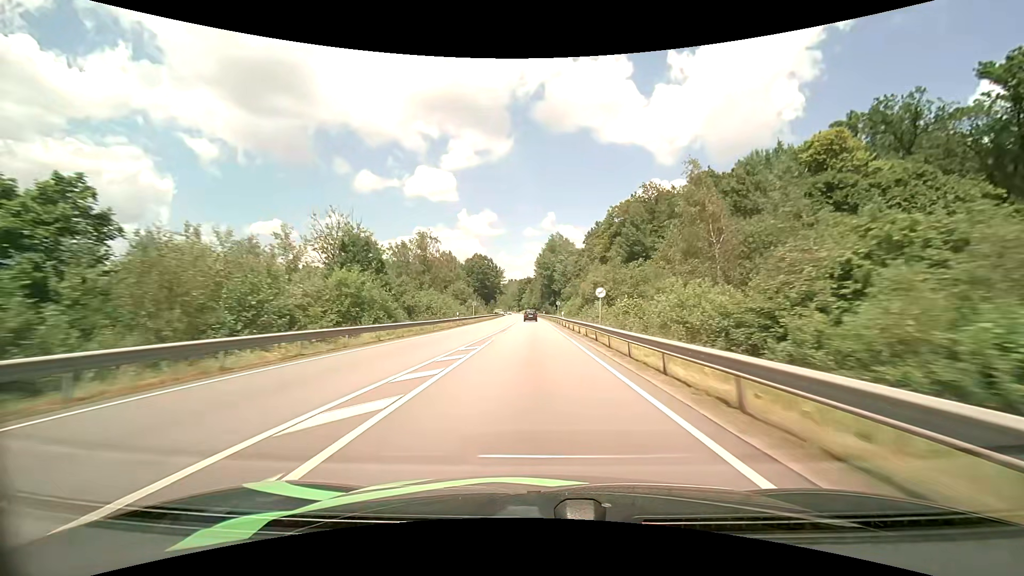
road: primary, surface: asphalt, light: Day
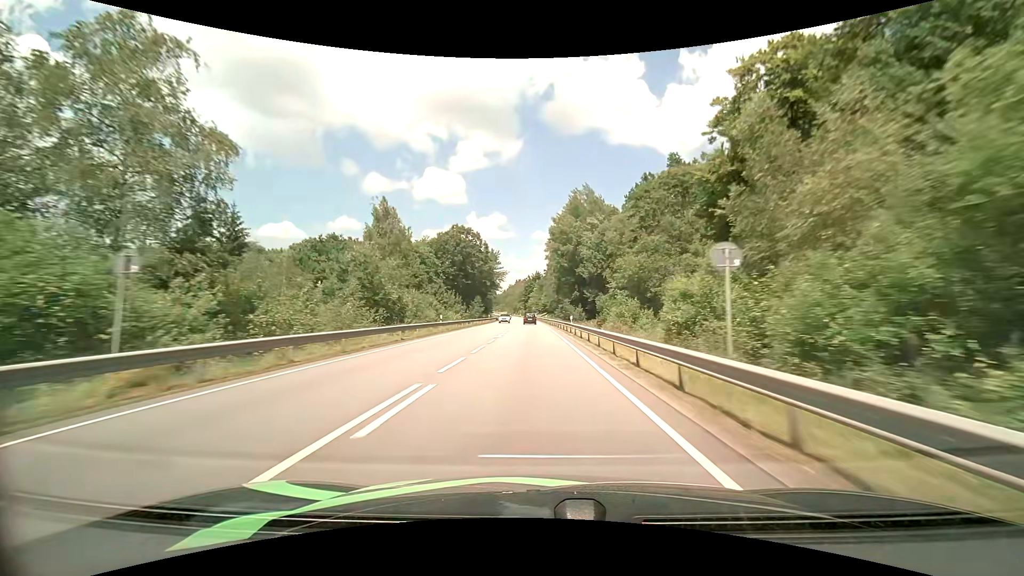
(-0.5, +62.0) m; -1°
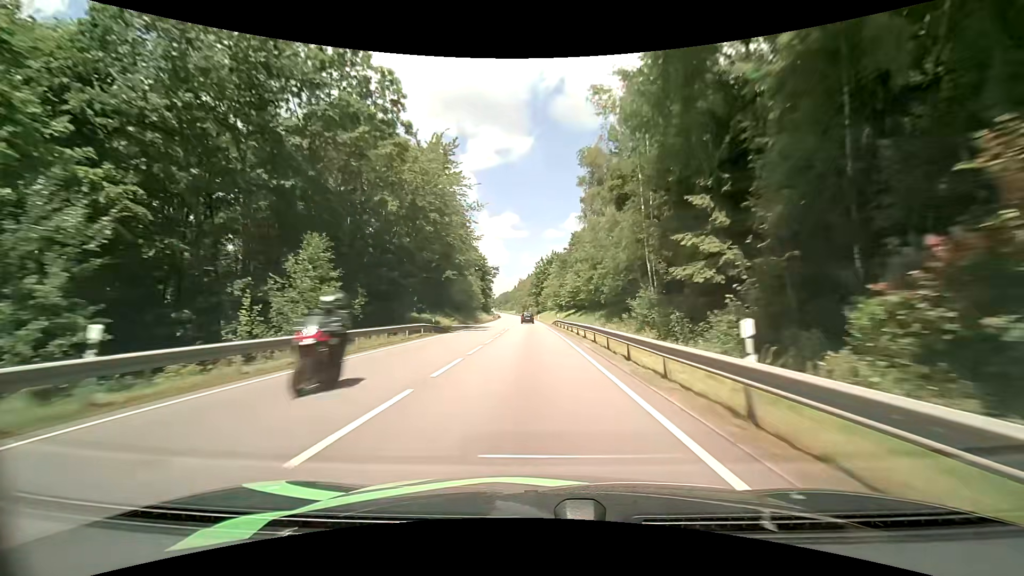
(-1.2, +79.3) m; -2°
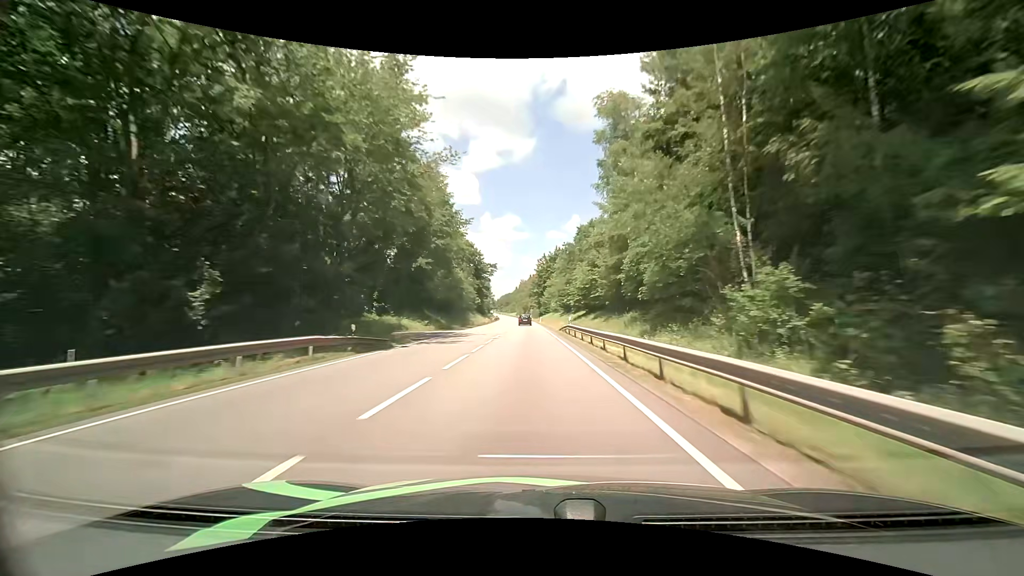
(-0.1, +16.0) m; 0°
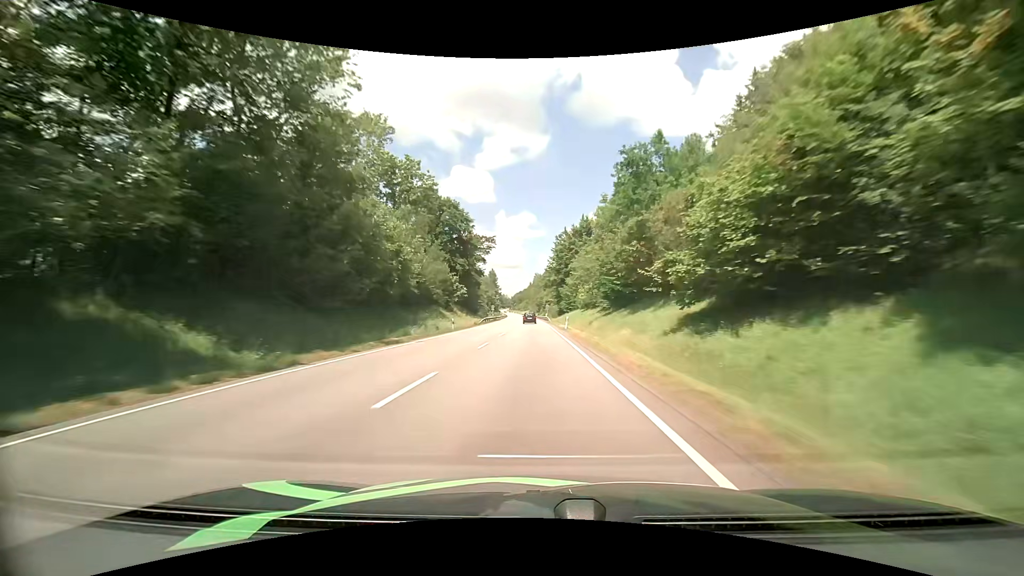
(-0.7, +48.1) m; -2°
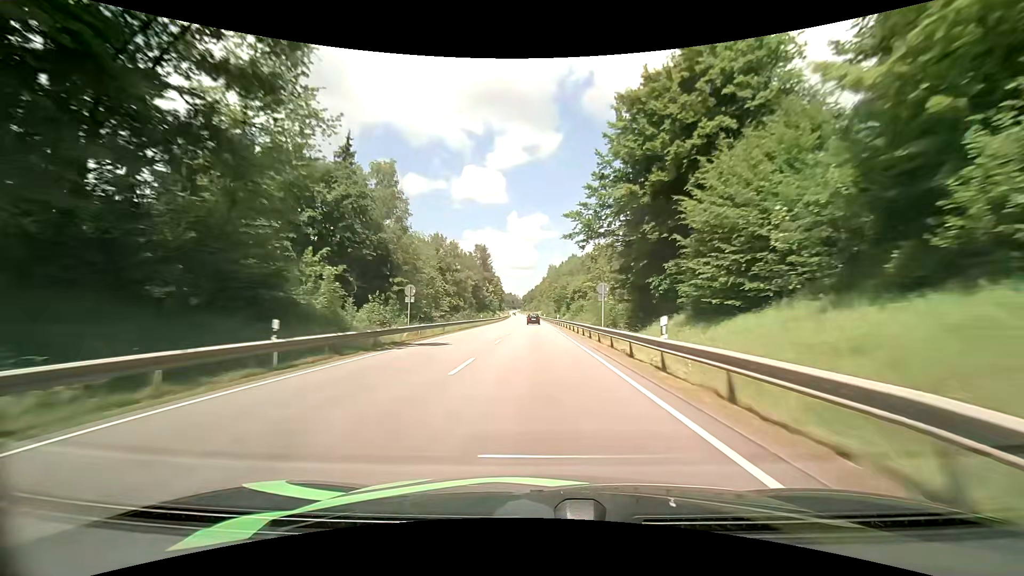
(-0.6, +79.9) m; -1°
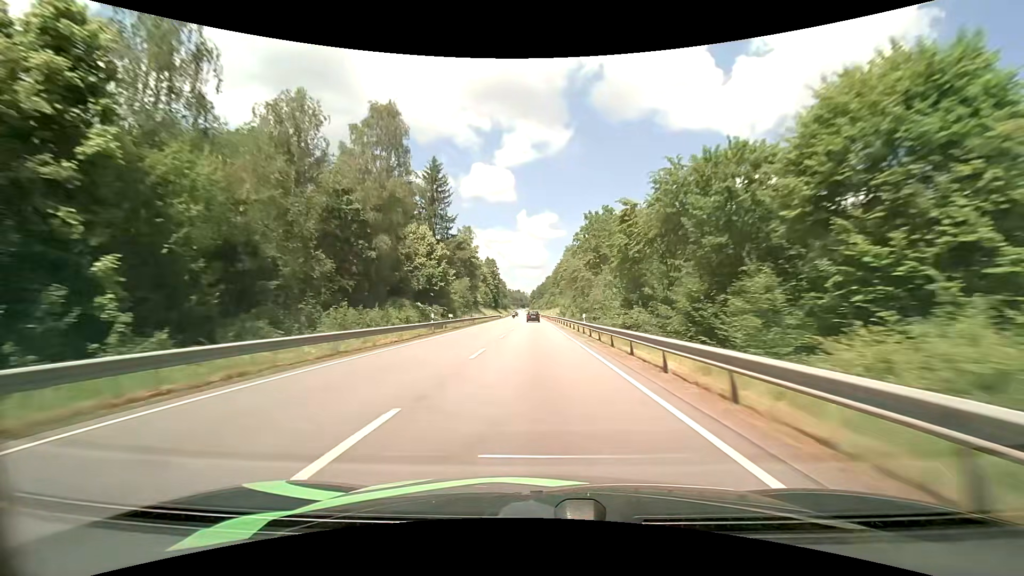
(-0.7, +80.5) m; -1°
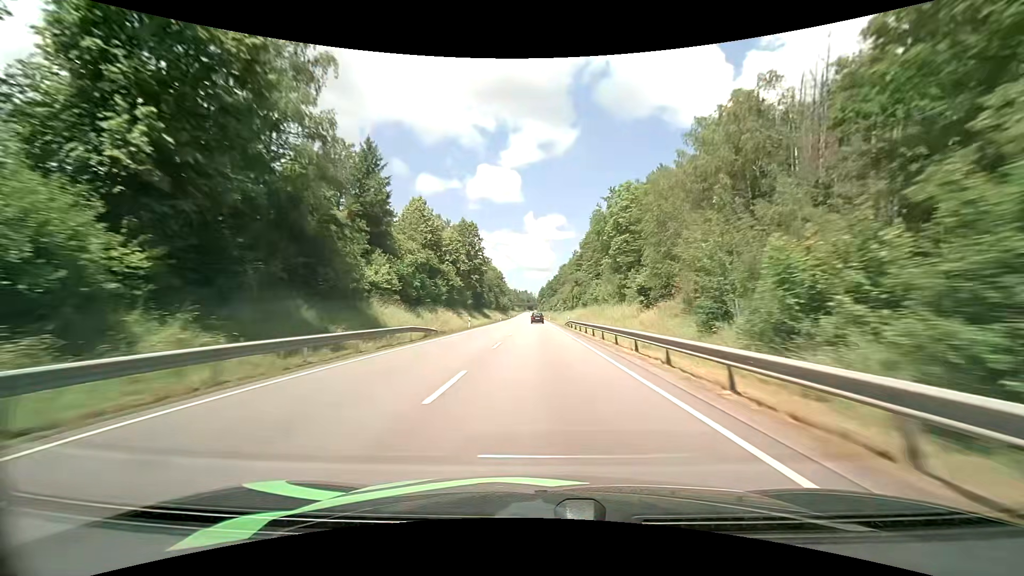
(-1.0, +79.1) m; -1°
(0, +10) (0, +20) (0, +30) (0, +40) (0, +50) (0, +60) (0, +70) (0, +80) (0, +90) (0, +100) m
